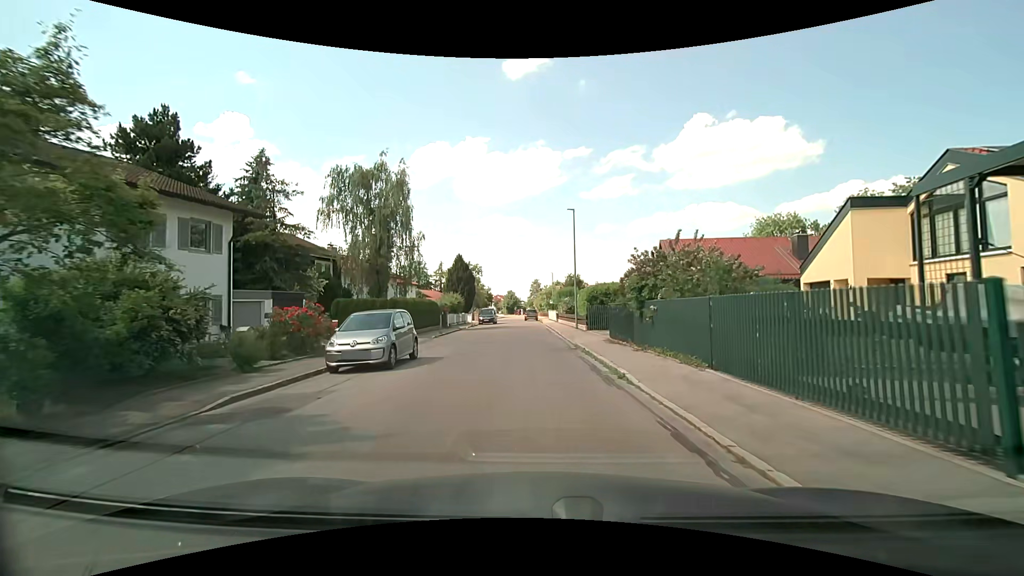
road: residential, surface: asphalt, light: Day
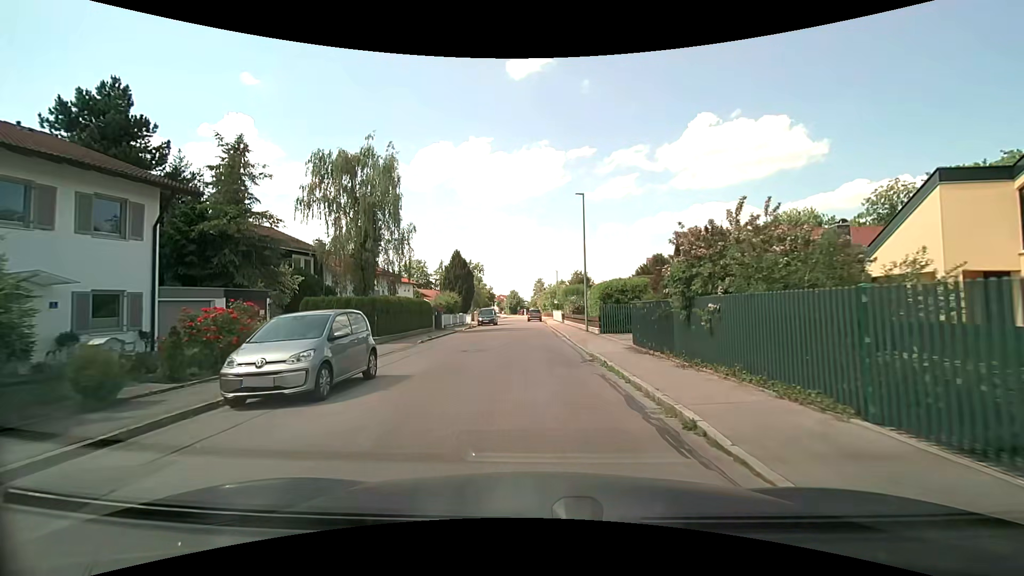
(0.0, +4.2) m; 0°
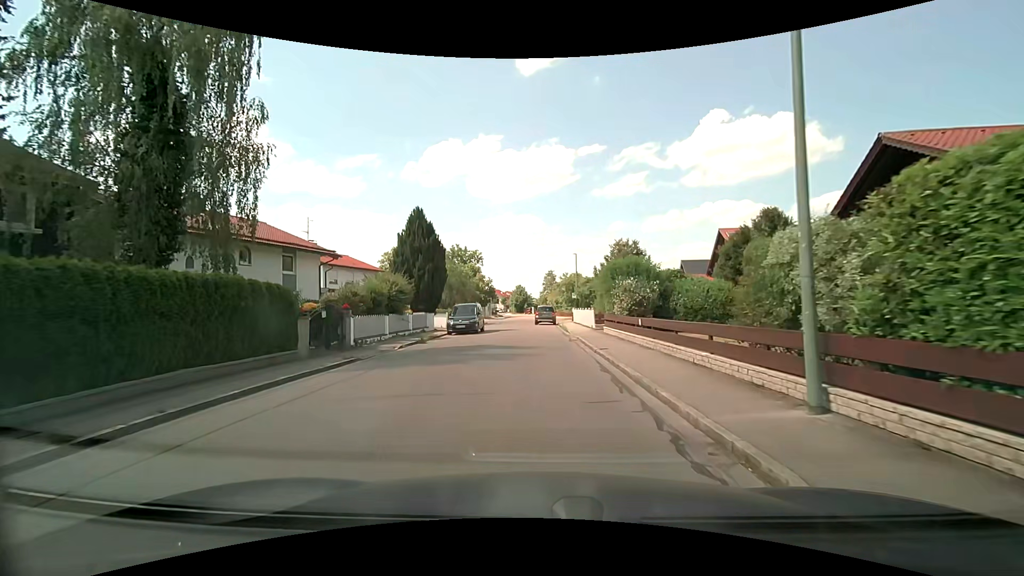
(-0.3, +21.5) m; -1°
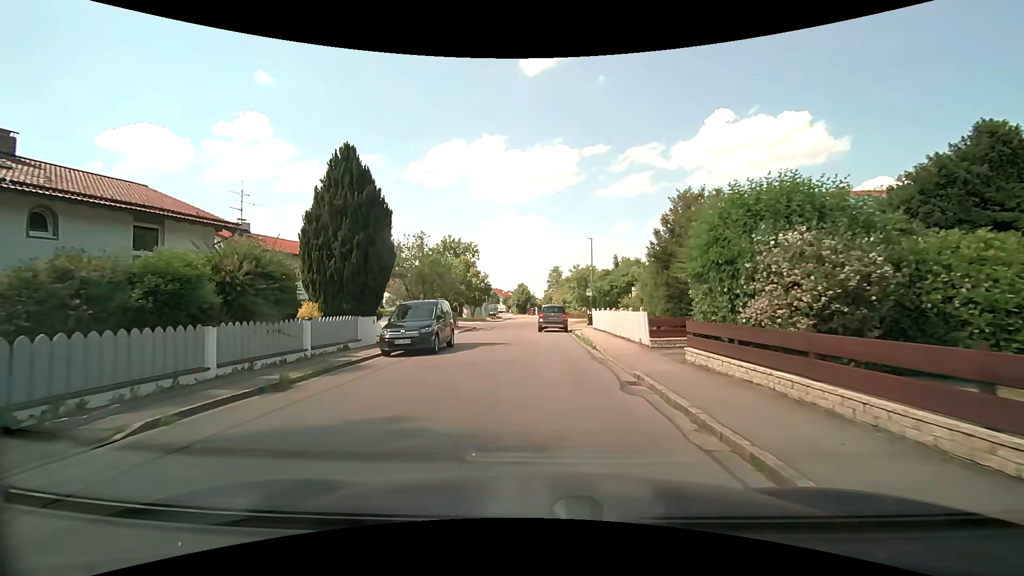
(0.0, +12.8) m; -1°
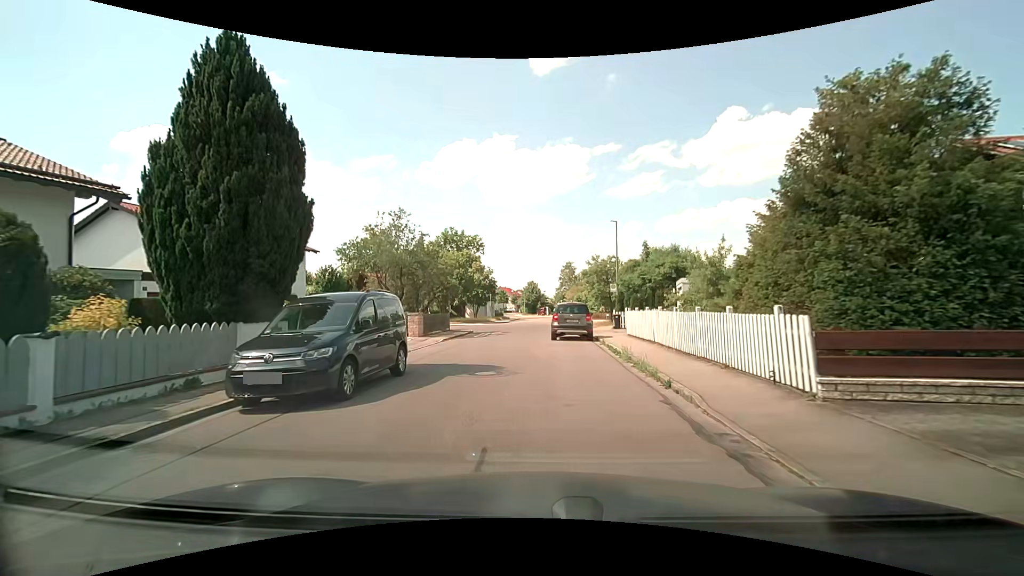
(-0.1, +8.4) m; -1°
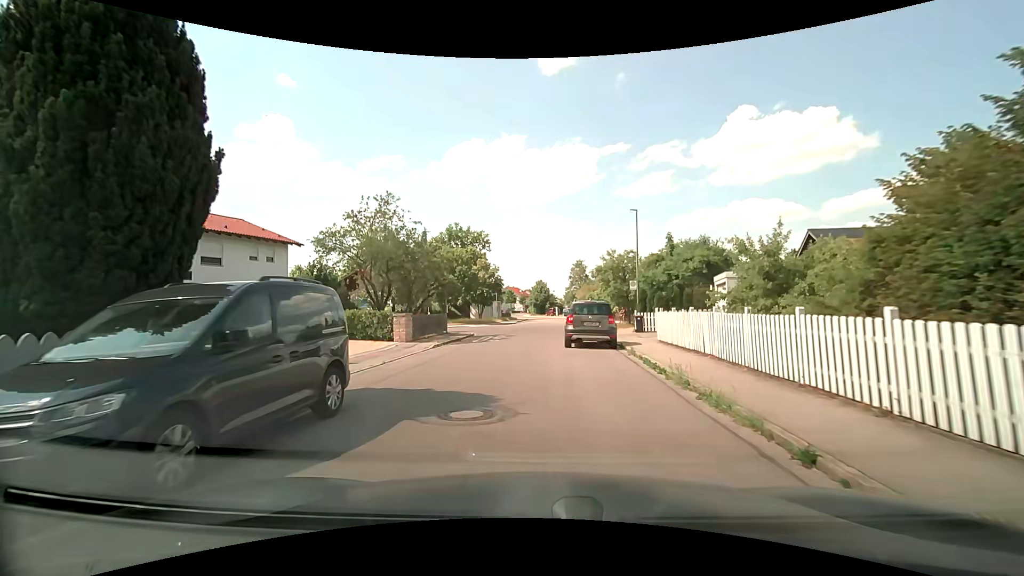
(-0.1, +4.0) m; -1°
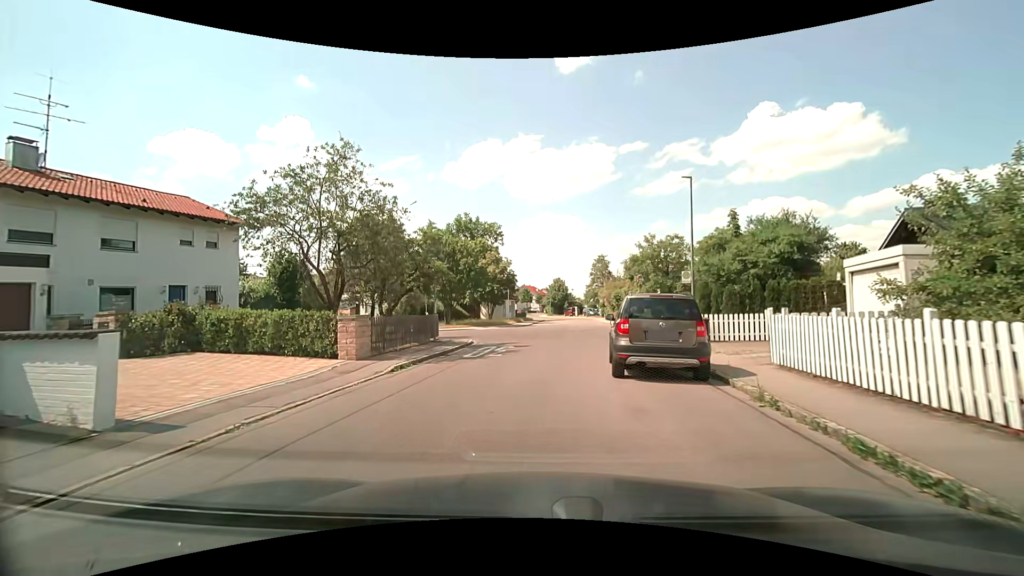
(-0.1, +7.6) m; -2°
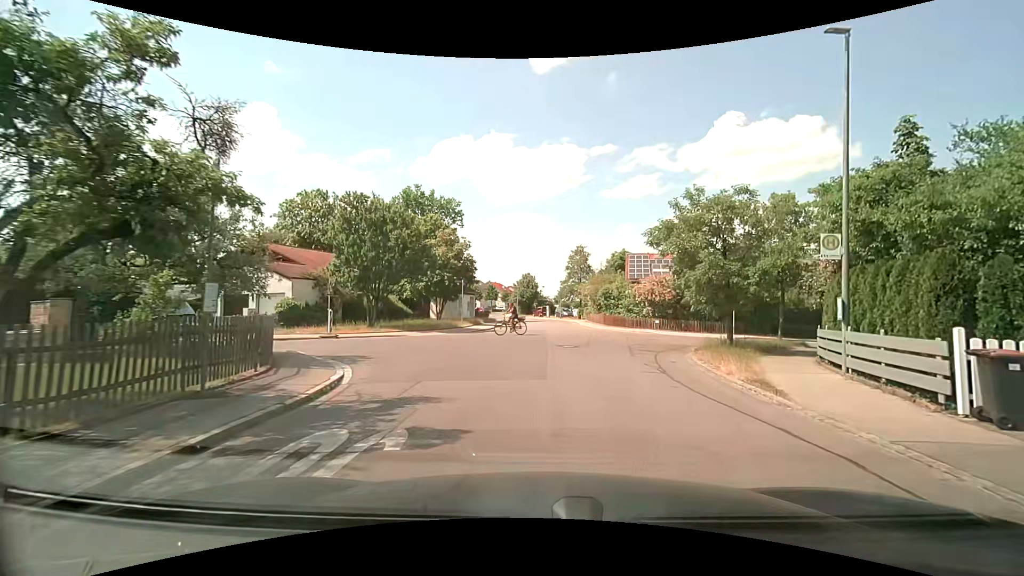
(-0.1, +13.2) m; +3°
(+1, +10) (+3, +20) (+8, +28) (+16, +34) (+25, +37) (+35, +39) (+45, +40) (+55, +39) (+65, +36) (+74, +33) m
